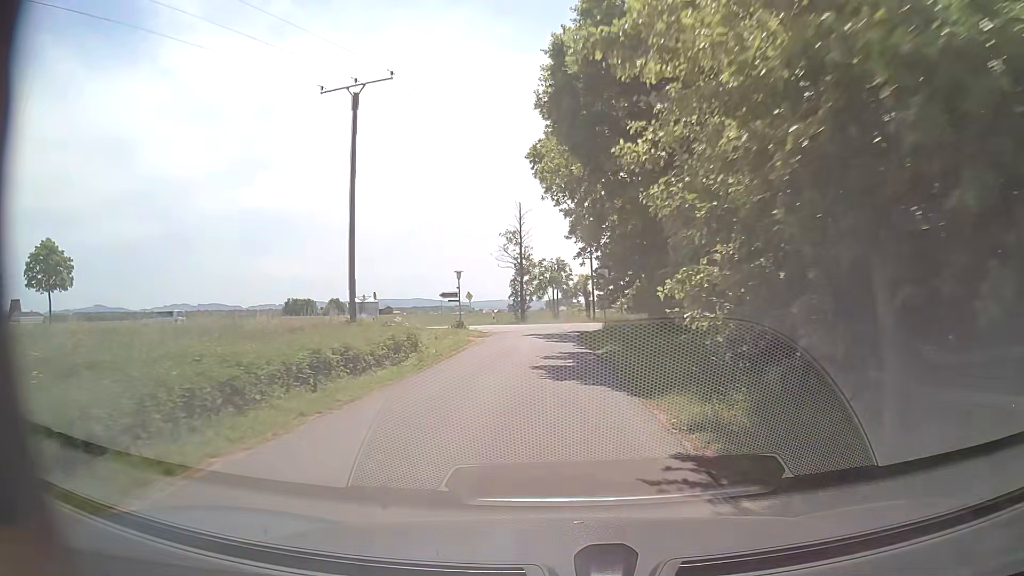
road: unclassified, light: Day
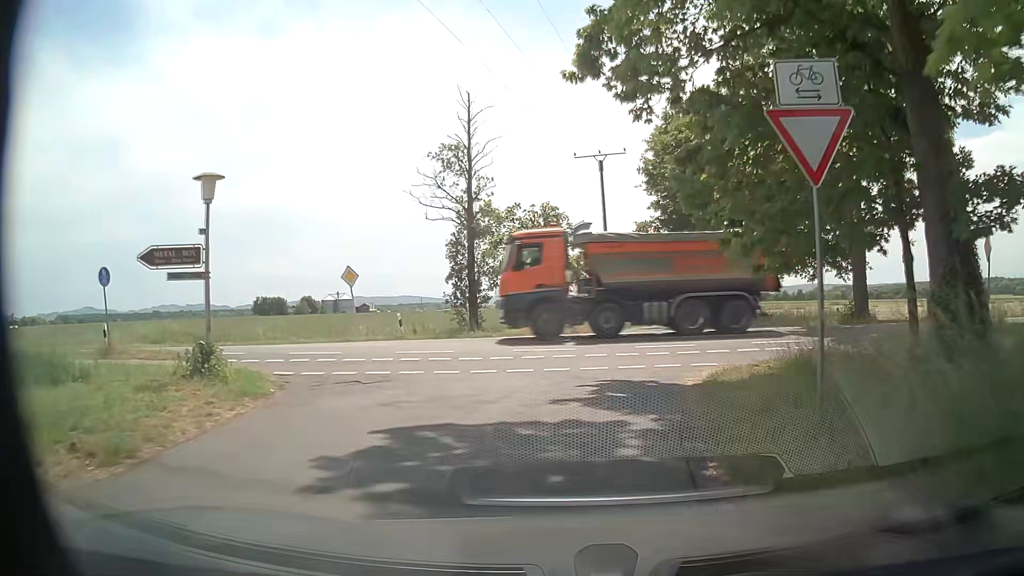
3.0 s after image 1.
(0.0, +29.9) m; +1°
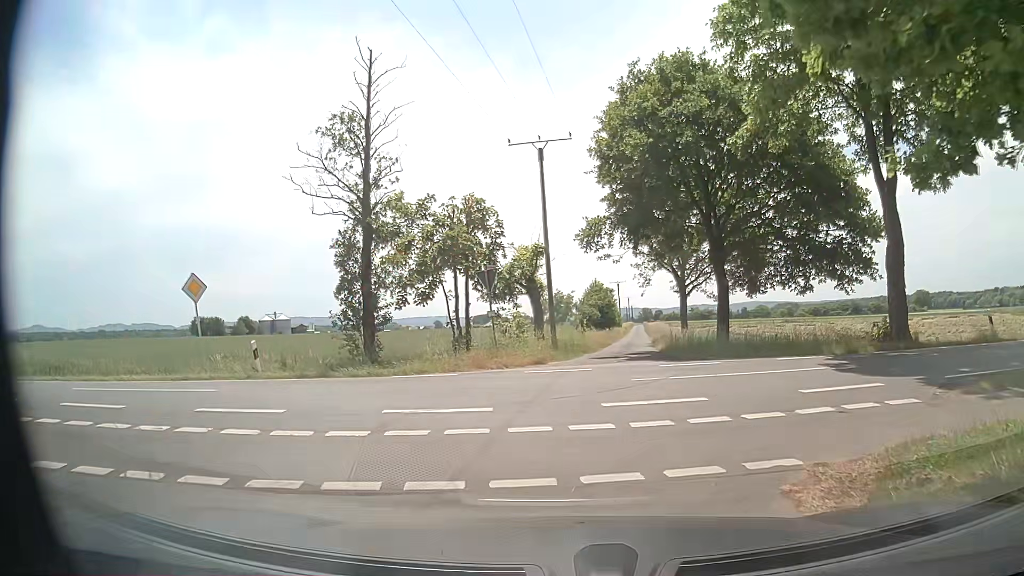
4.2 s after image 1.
(+0.3, +7.2) m; +3°
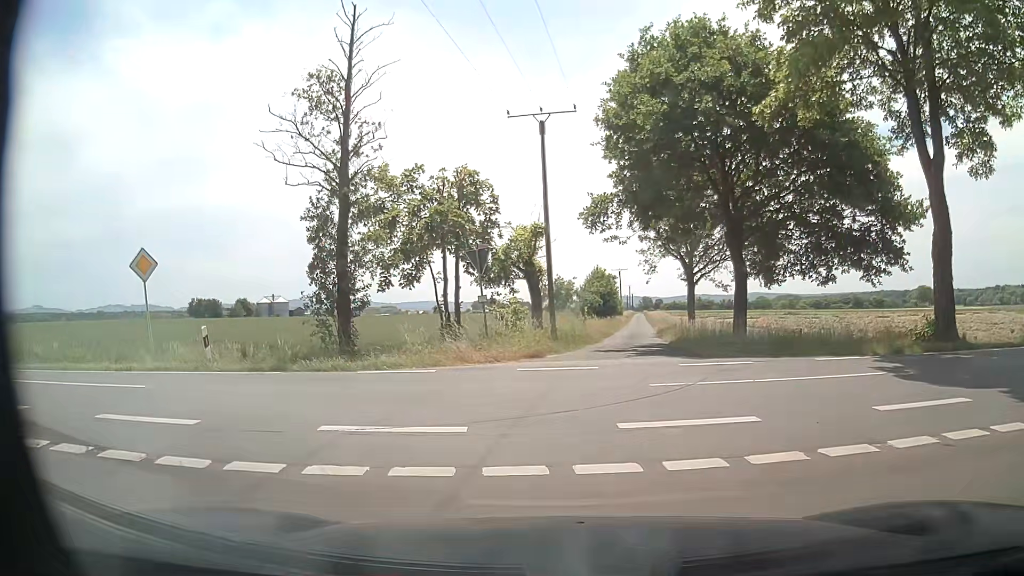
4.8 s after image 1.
(+0.1, +2.4) m; +1°
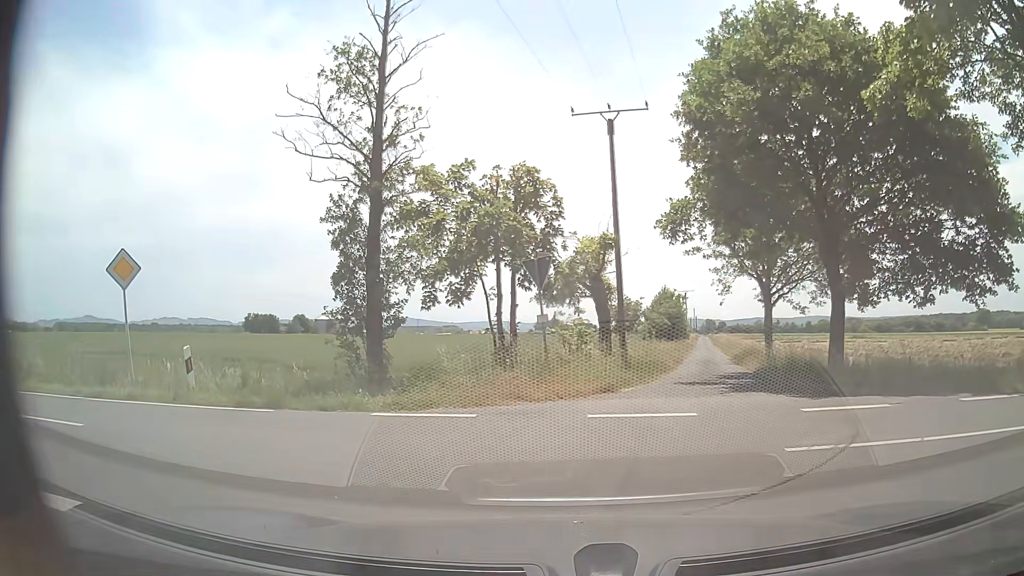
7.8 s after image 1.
(0.0, +3.2) m; -5°
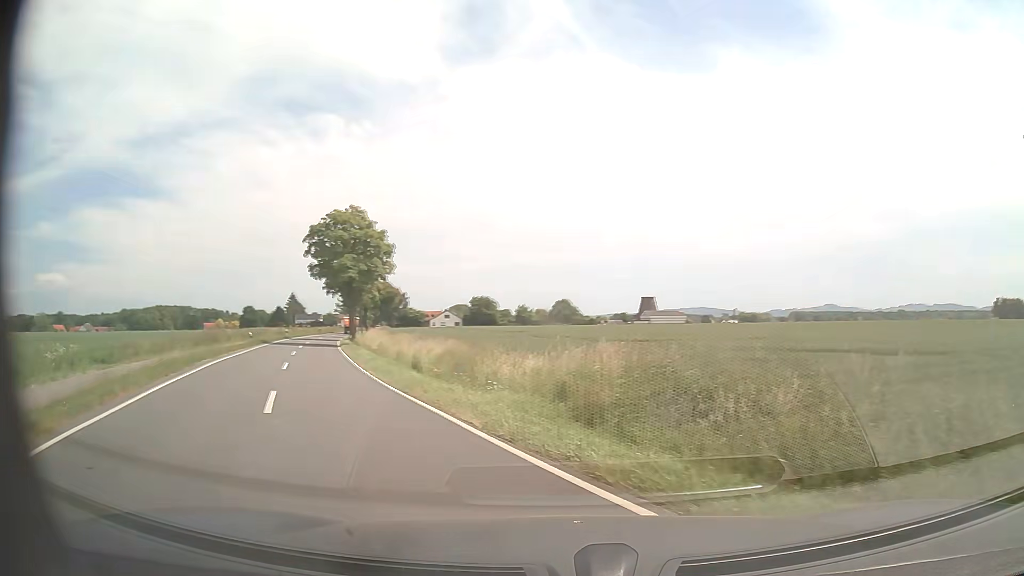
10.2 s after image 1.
(-5.8, +8.8) m; -63°
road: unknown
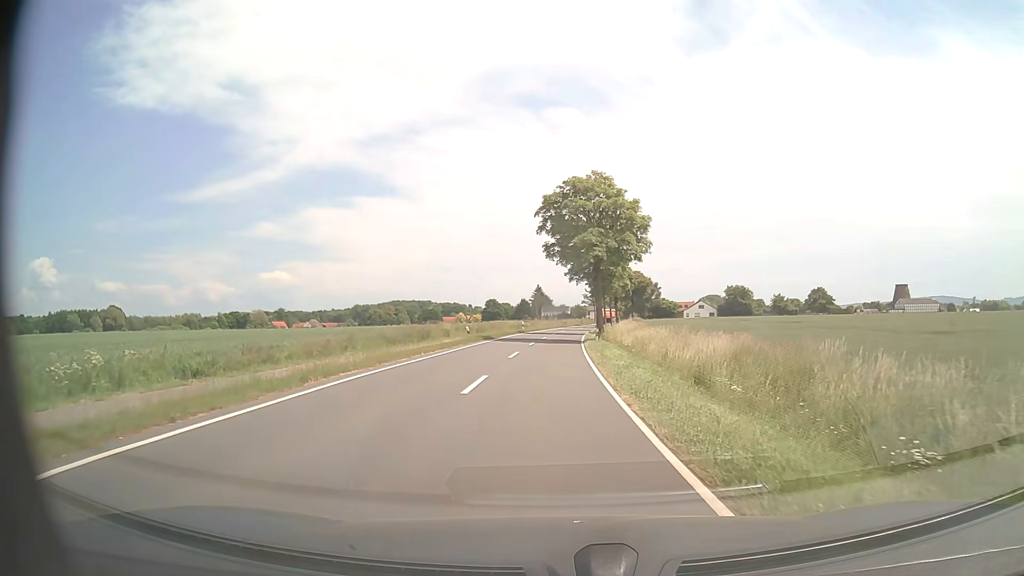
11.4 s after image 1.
(-2.5, +10.5) m; -21°
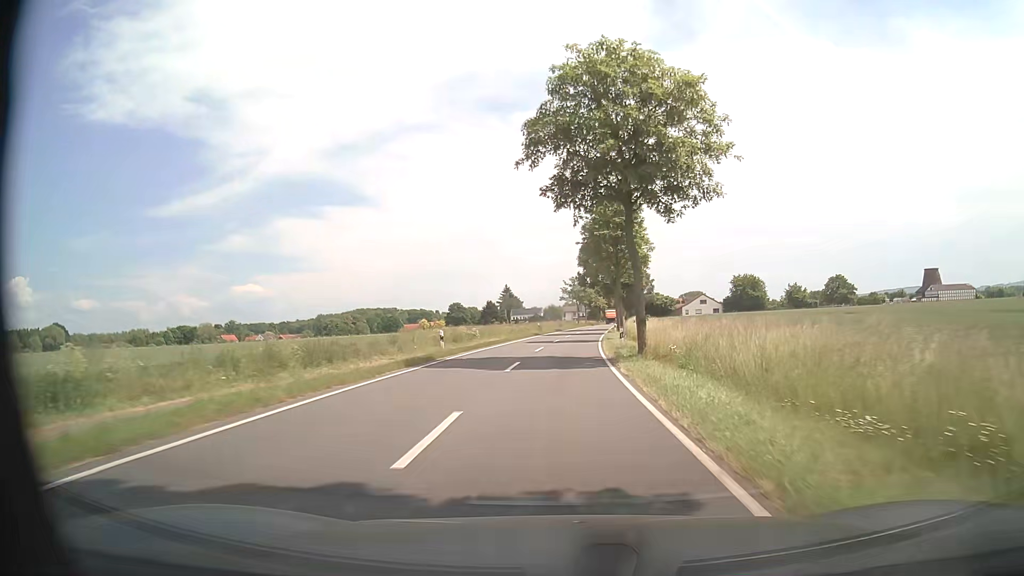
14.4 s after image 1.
(+0.2, +43.9) m; +3°
(0, +10) (0, +20) (+1, +30) (+1, +40) (+2, +50) (+2, +60) (+3, +70) (+4, +80) (+5, +90) (+6, +100) m
